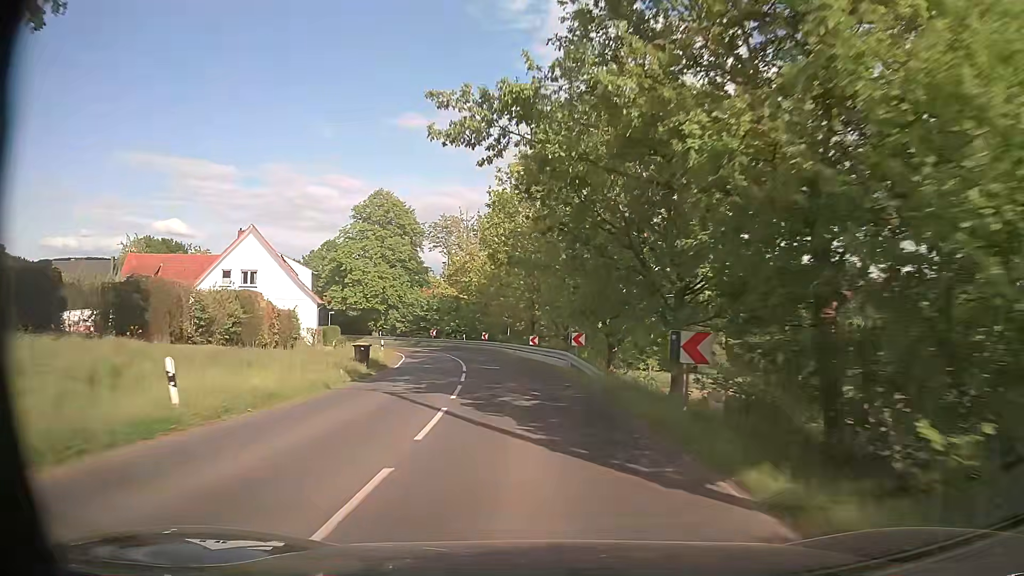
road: secondary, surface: asphalt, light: Day
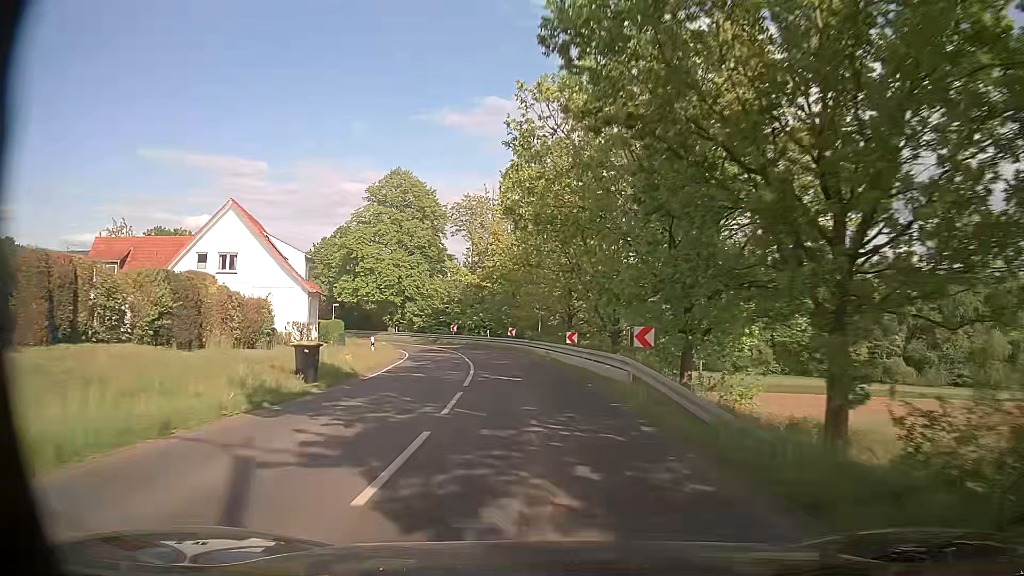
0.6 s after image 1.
(-0.3, +9.7) m; -3°
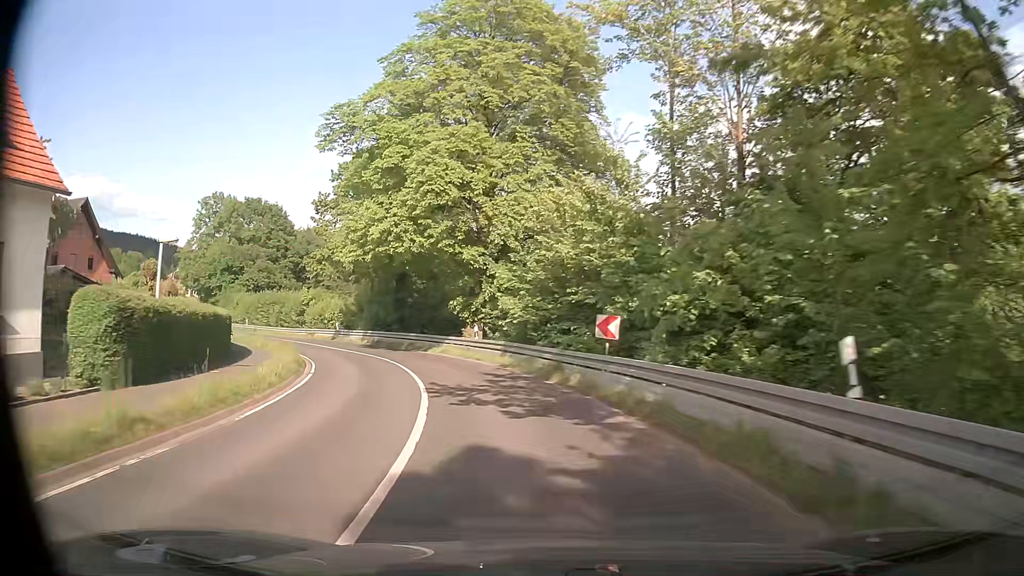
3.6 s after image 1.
(-5.5, +46.1) m; -17°
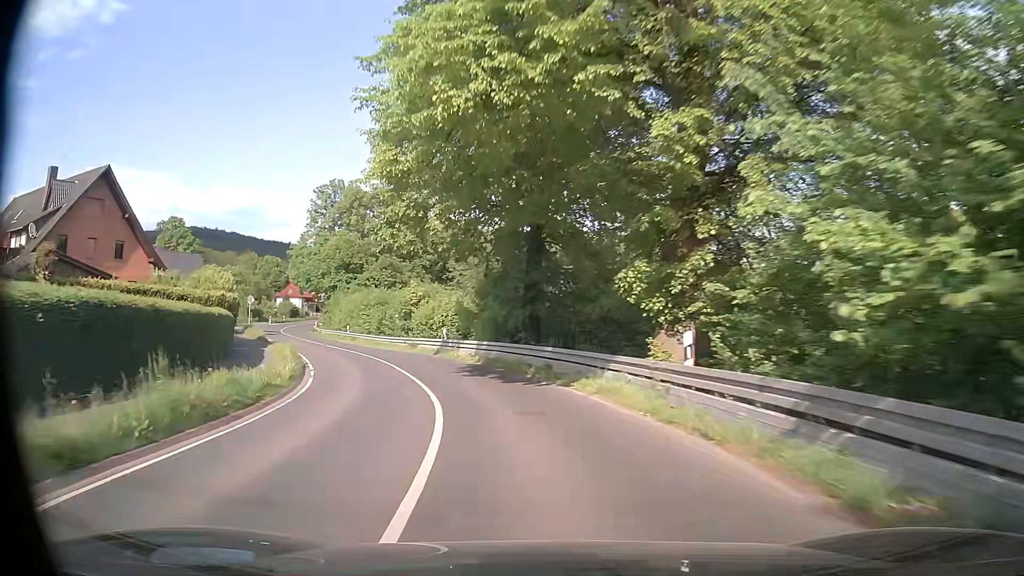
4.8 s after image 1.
(-2.1, +18.1) m; -14°
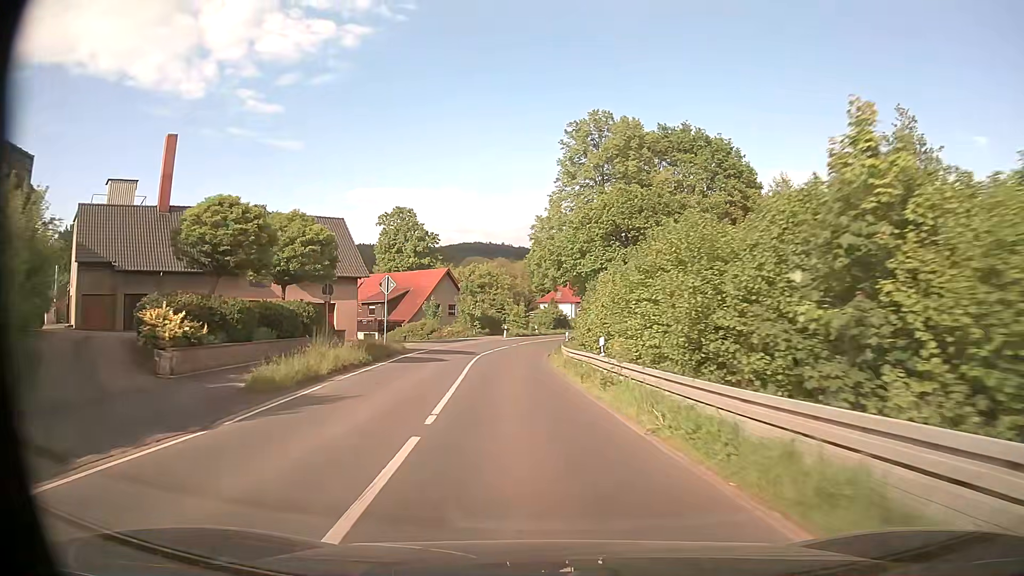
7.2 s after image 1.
(-8.8, +36.3) m; -25°
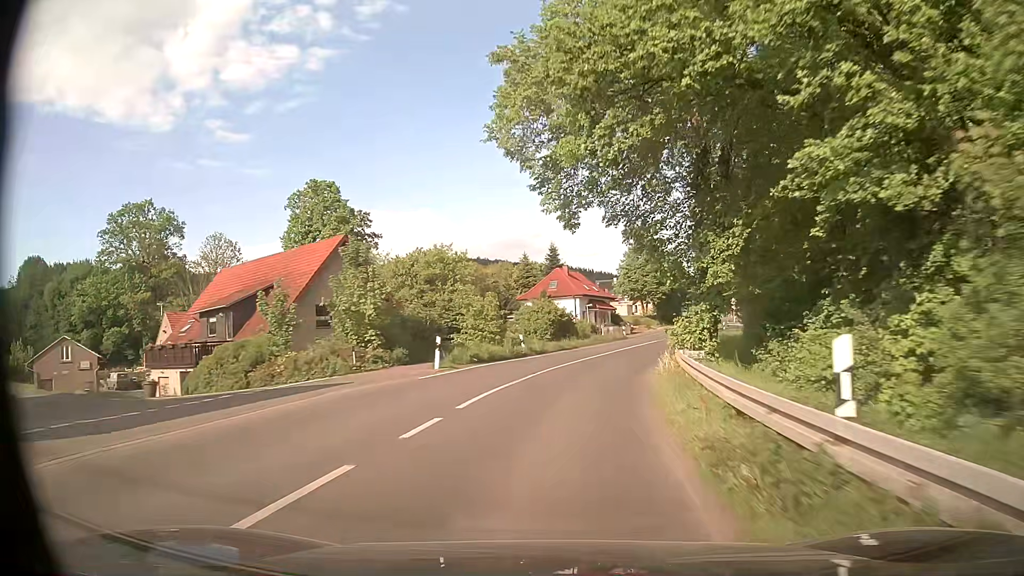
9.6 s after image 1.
(-1.2, +40.3) m; +1°
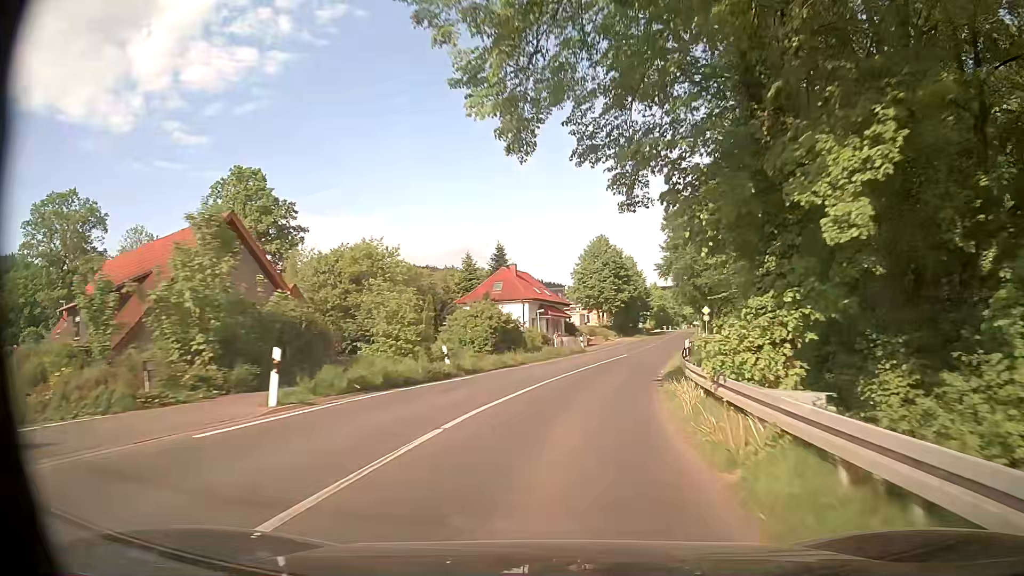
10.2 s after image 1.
(+0.3, +10.2) m; +4°
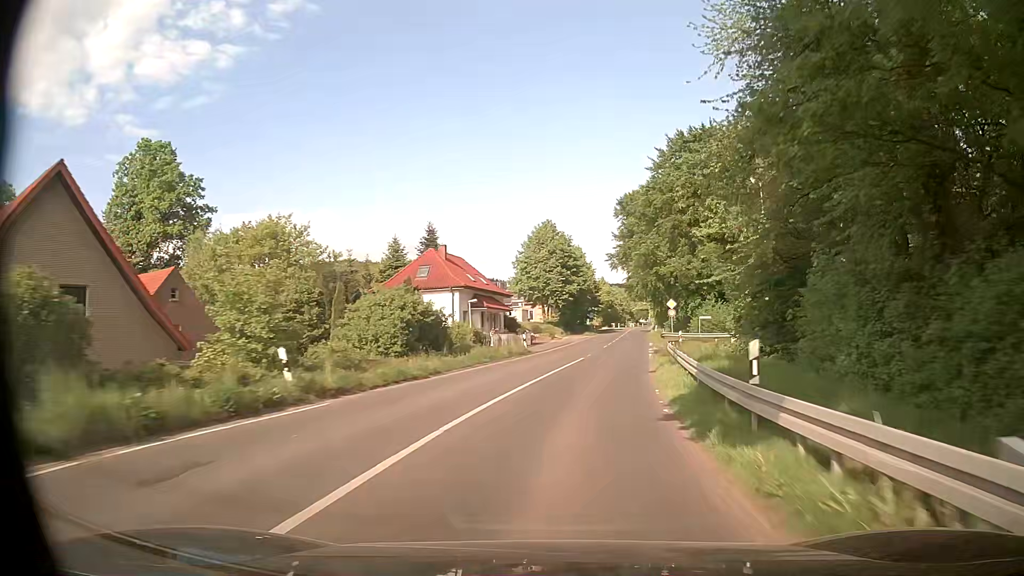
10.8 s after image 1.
(+0.5, +10.3) m; +5°
(0, +10) (+1, +20) (+3, +30) (+4, +40) (+6, +50) (+7, +59) (+9, +69) (+10, +79) (+12, +89) (+13, +99) m
